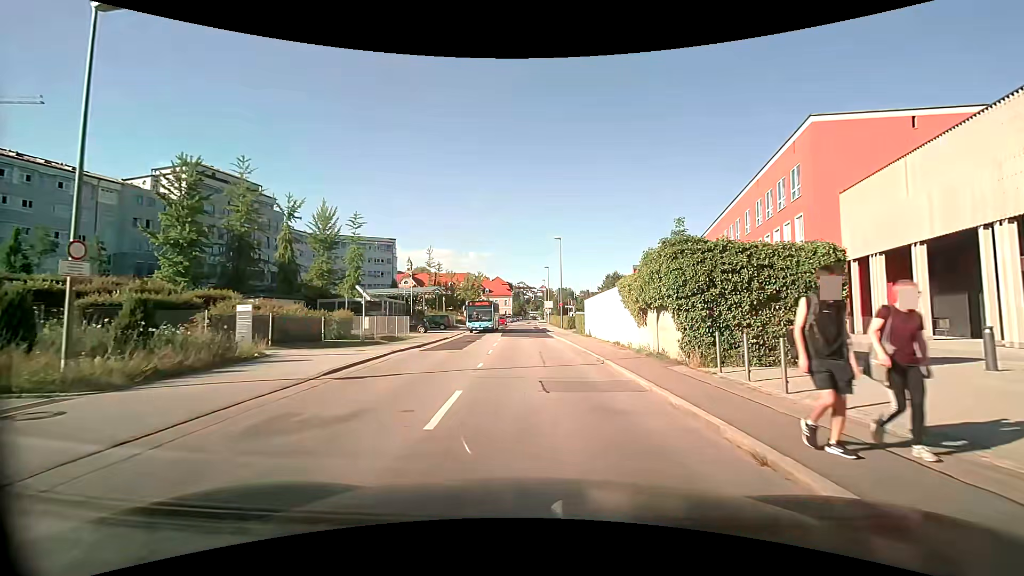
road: tertiary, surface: asphalt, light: Day
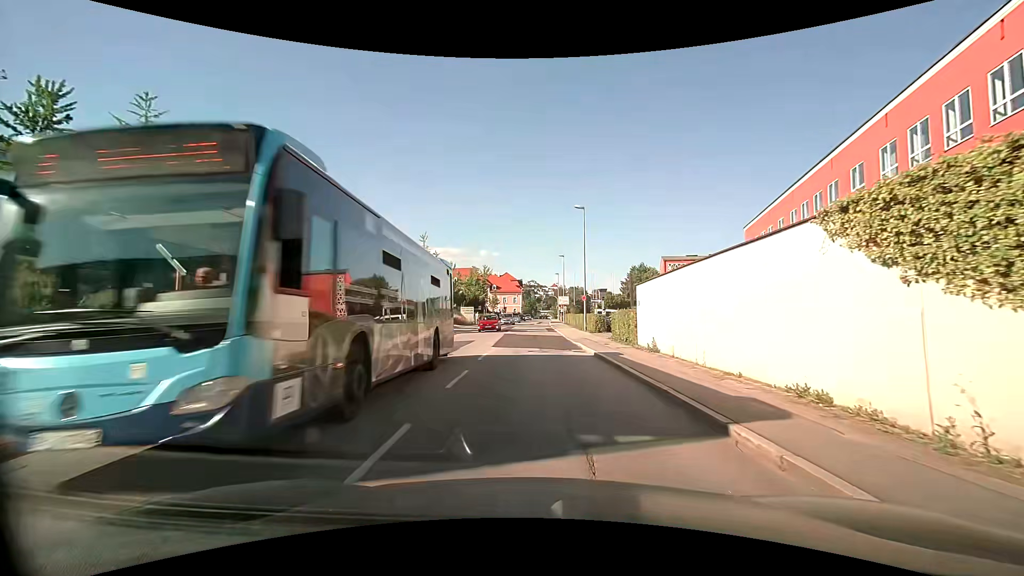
(-0.2, +15.1) m; -1°
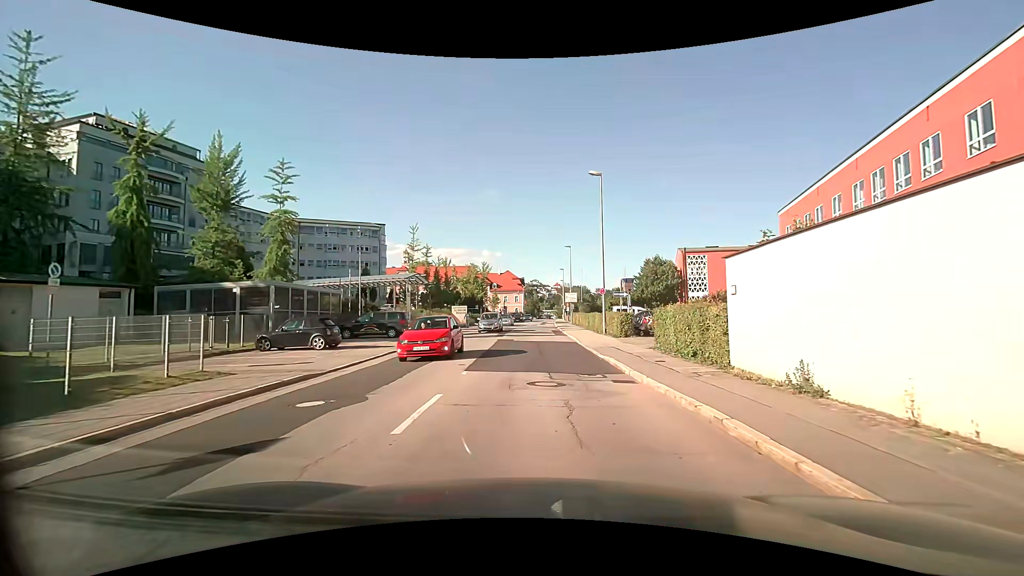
(0.0, +9.4) m; 0°
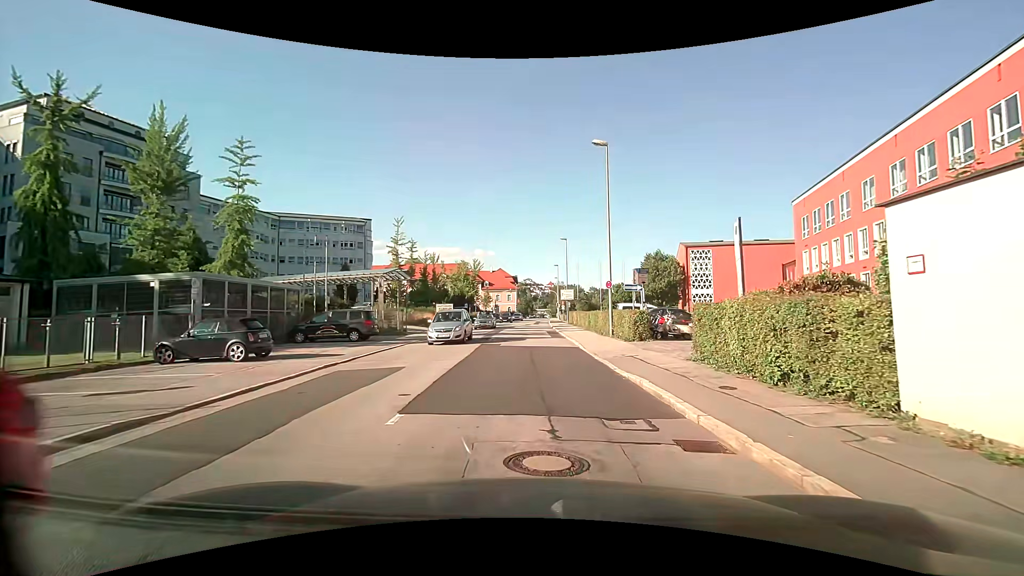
(0.0, +5.4) m; 0°
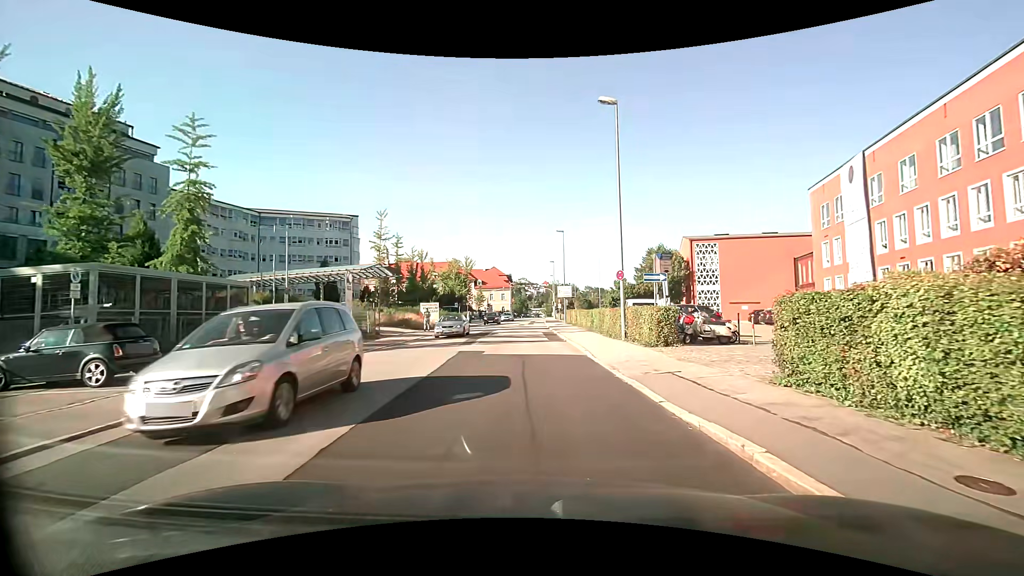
(0.0, +5.0) m; 0°
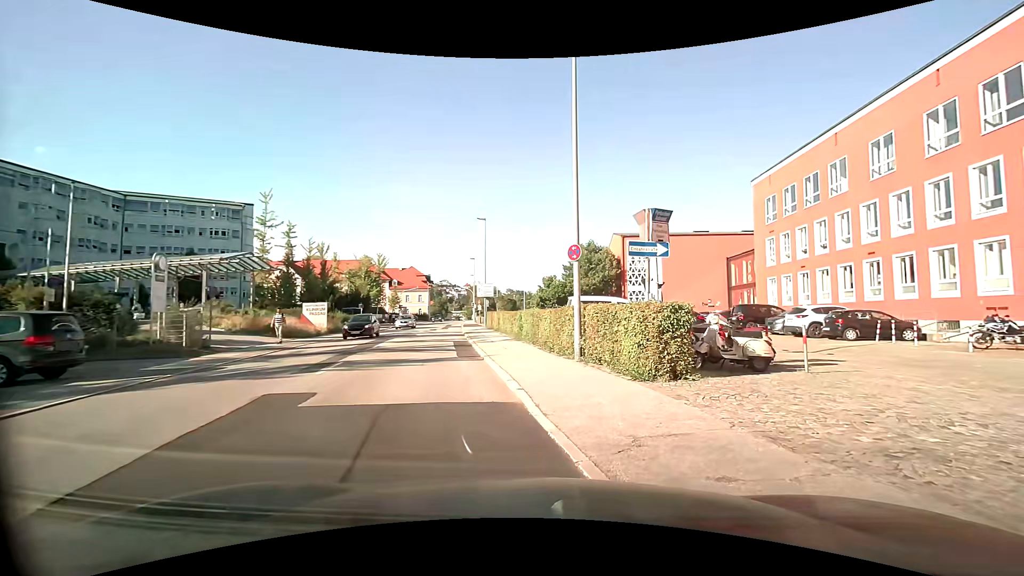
(+0.4, +8.4) m; +9°
